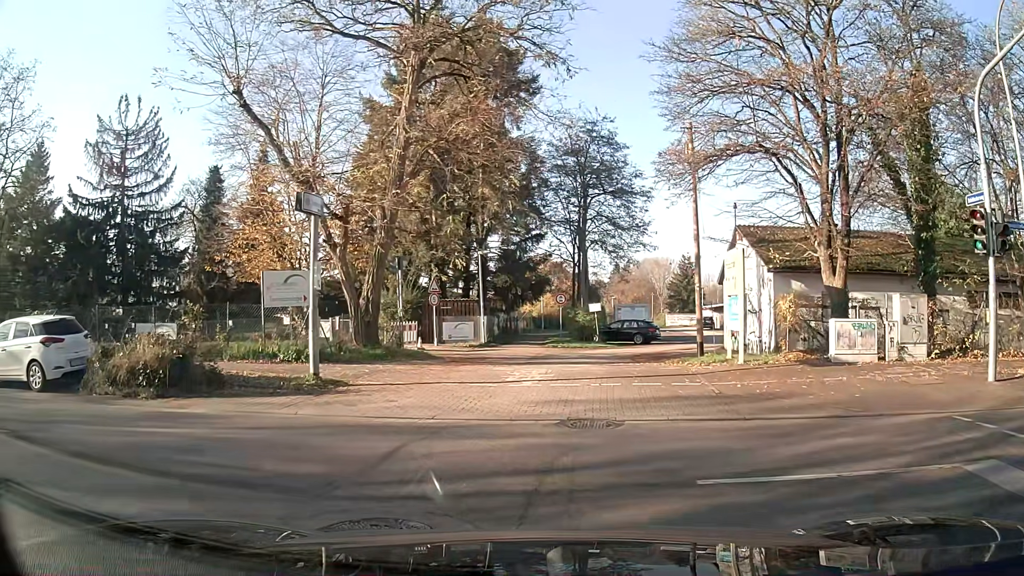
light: Day
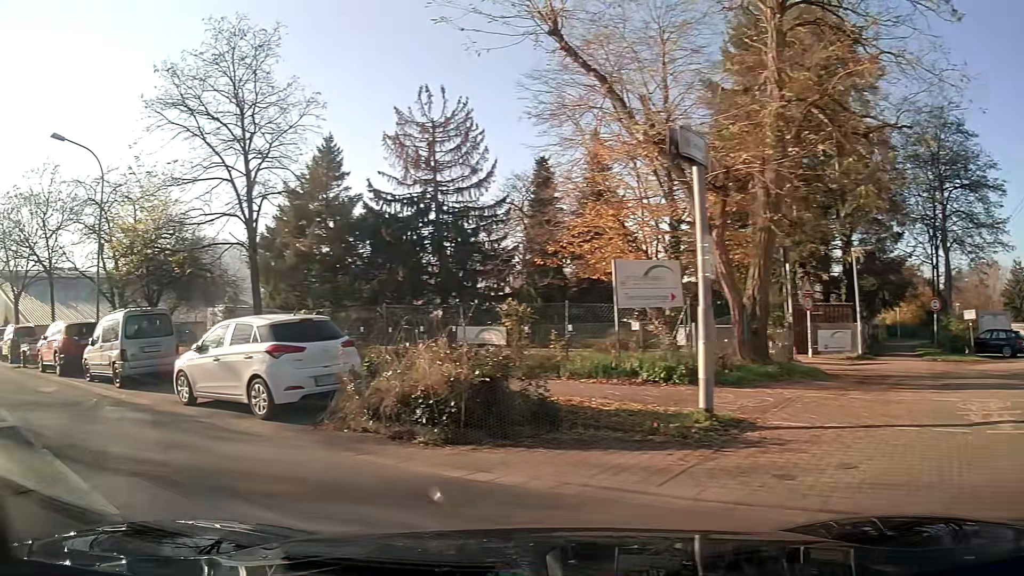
(-1.2, +4.5) m; -32°
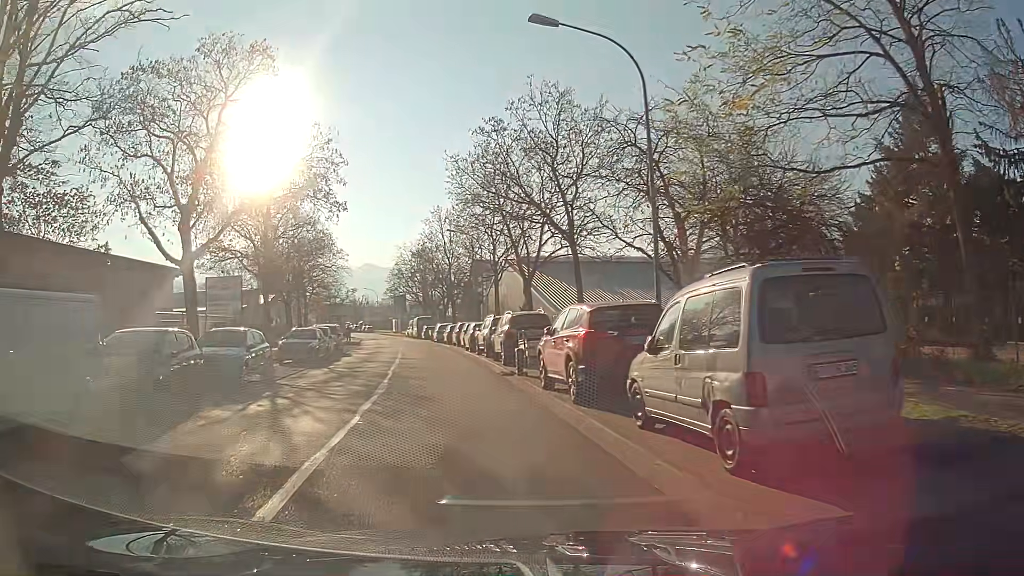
(-4.7, +9.3) m; -40°
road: secondary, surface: asphalt
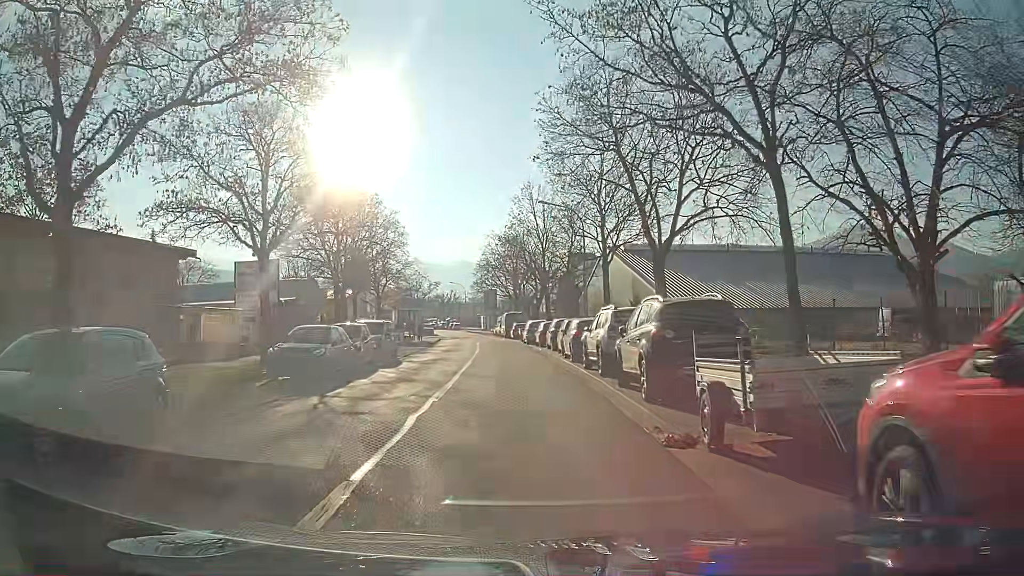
(-0.8, +10.8) m; -7°
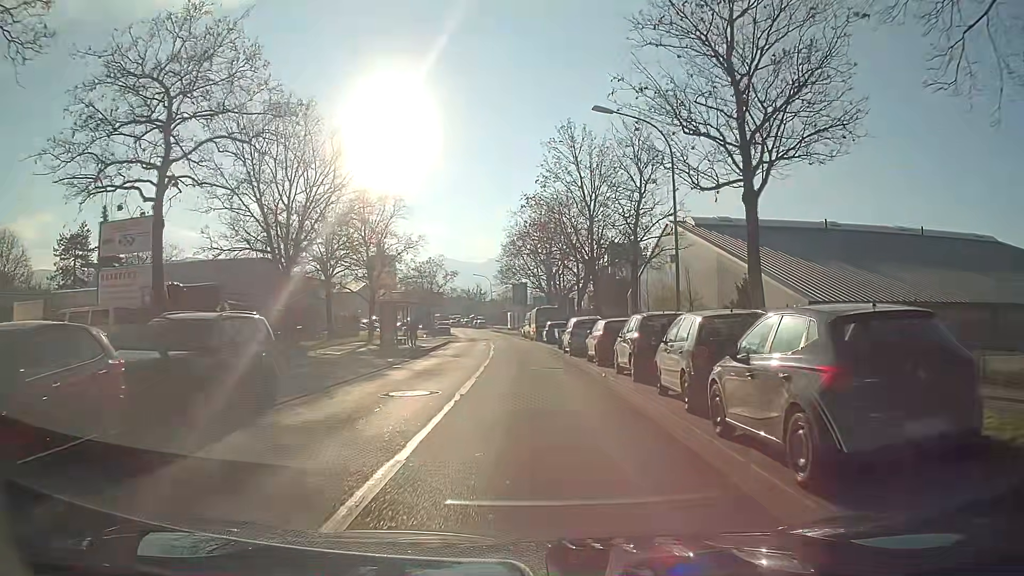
(-0.5, +17.5) m; -3°
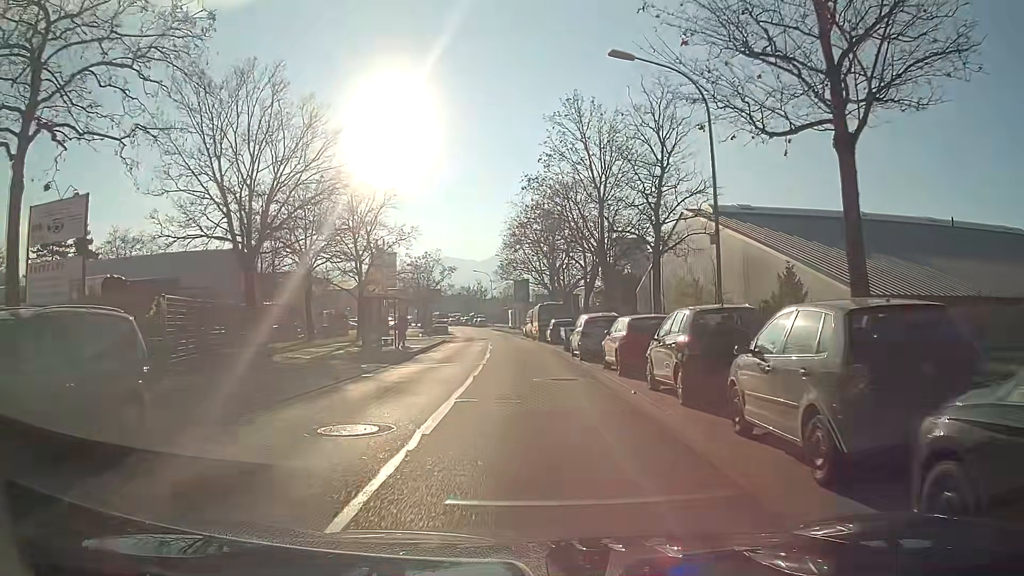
(0.0, +4.7) m; 0°
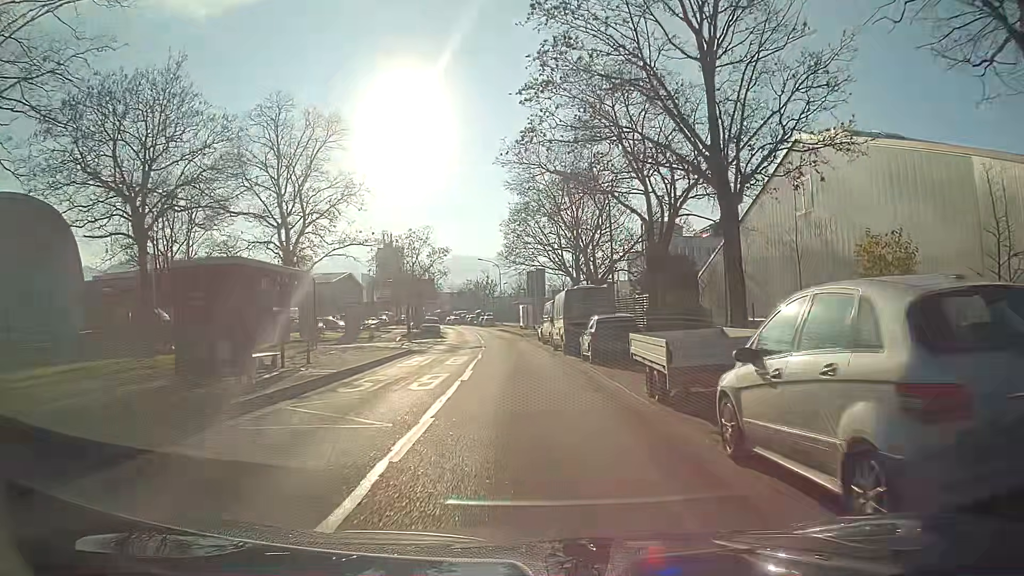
(-0.2, +19.8) m; -1°
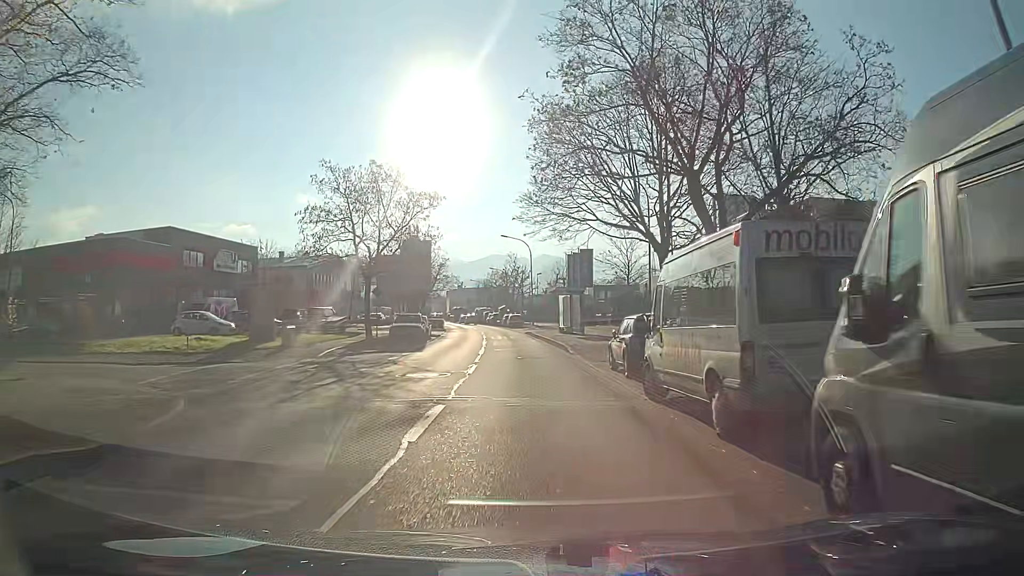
(-0.6, +26.5) m; -3°
